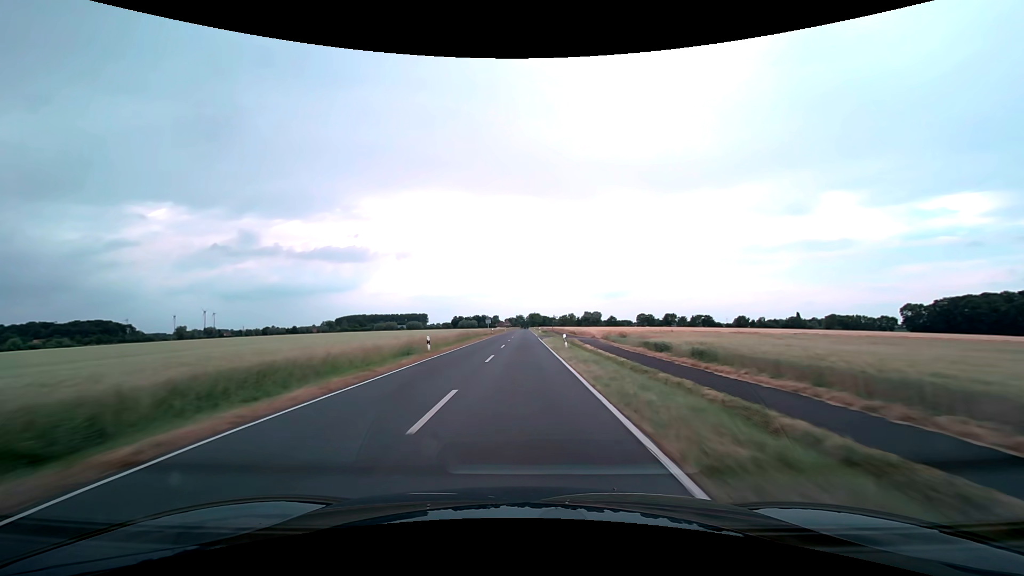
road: secondary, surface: asphalt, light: Day
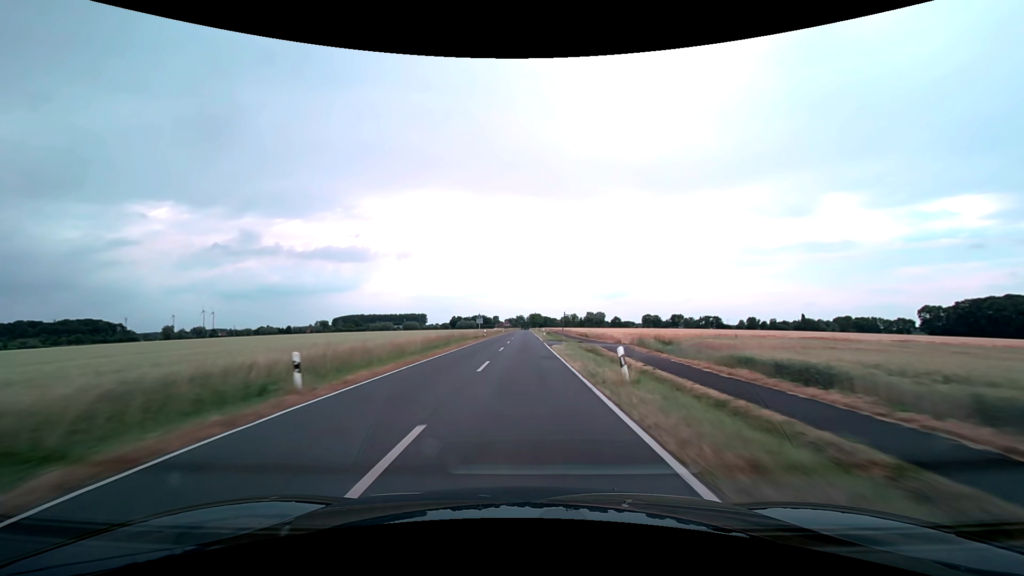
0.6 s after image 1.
(0.0, +15.8) m; 0°
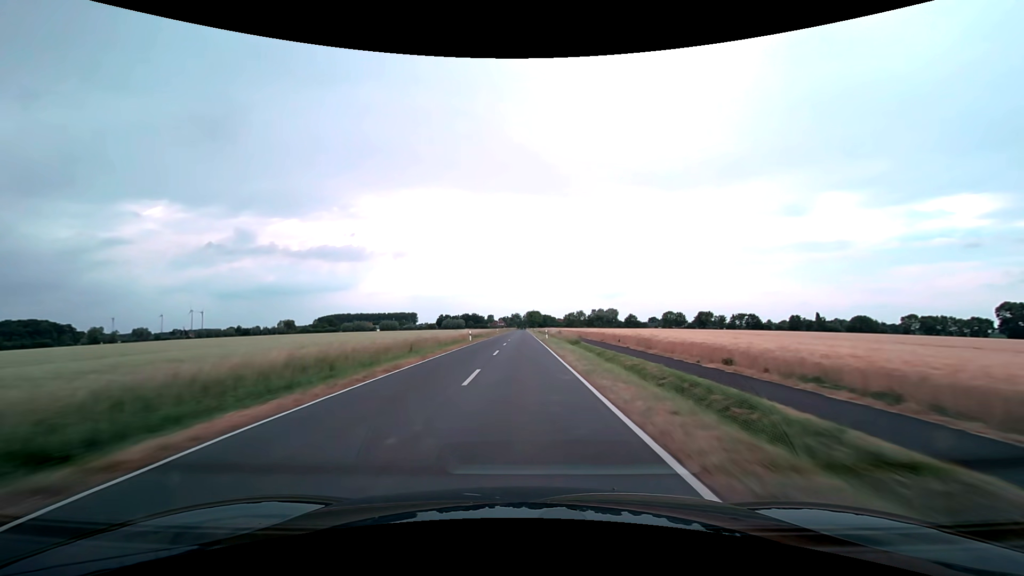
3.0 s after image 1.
(+0.2, +63.2) m; 0°
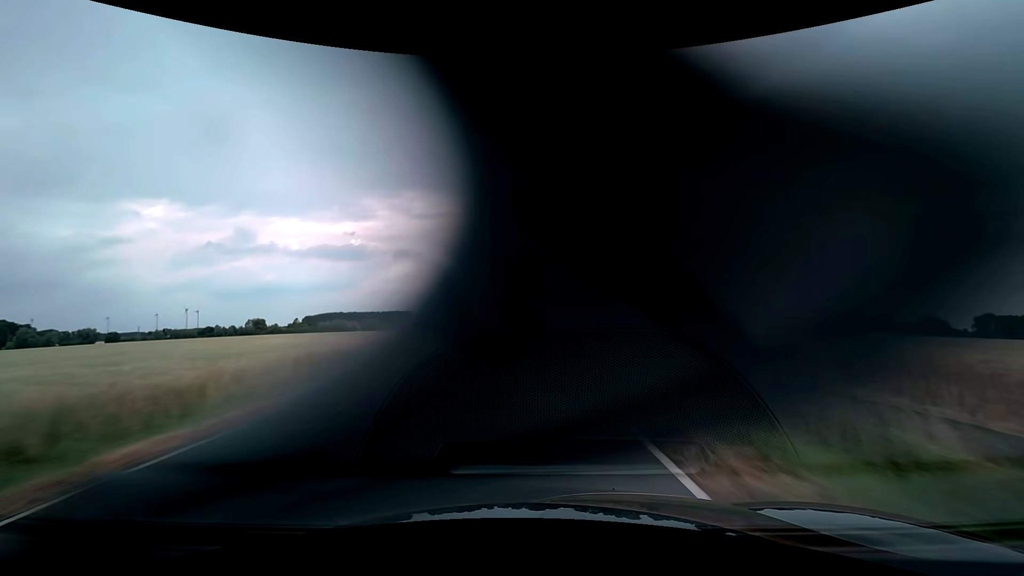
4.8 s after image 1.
(+0.1, +47.4) m; 0°
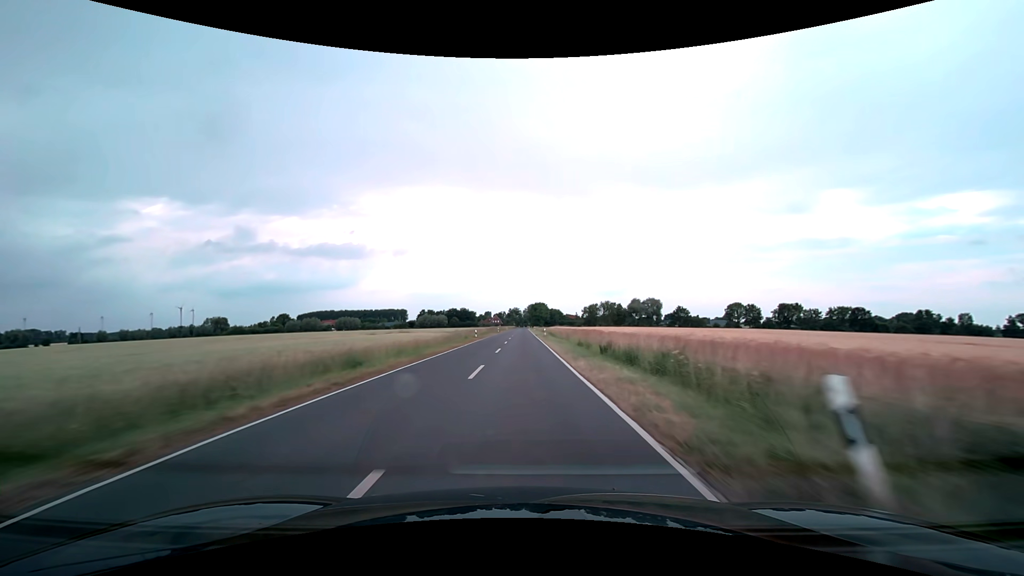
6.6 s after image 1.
(-0.1, +47.4) m; 0°
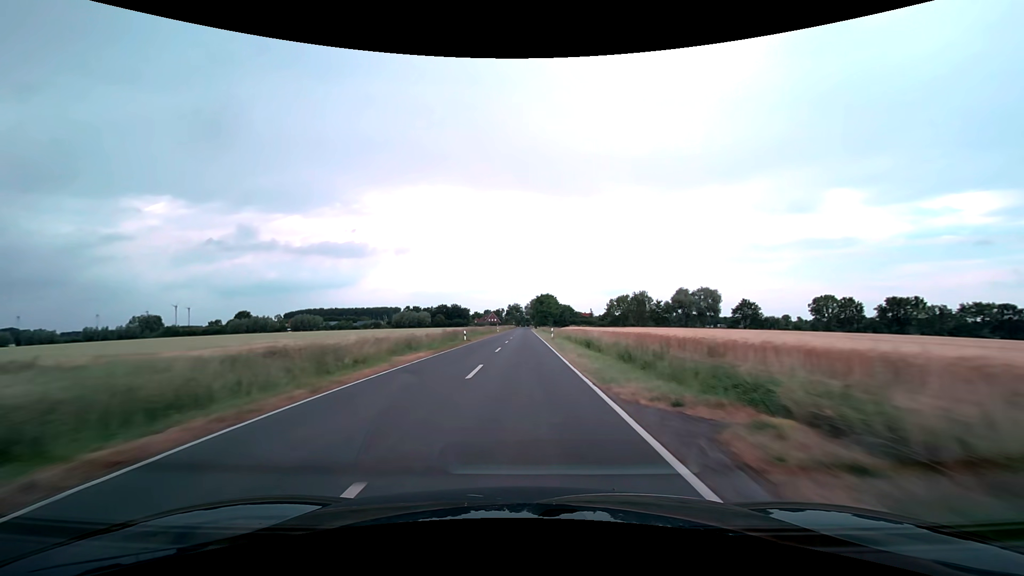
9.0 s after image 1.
(0.0, +60.2) m; 0°
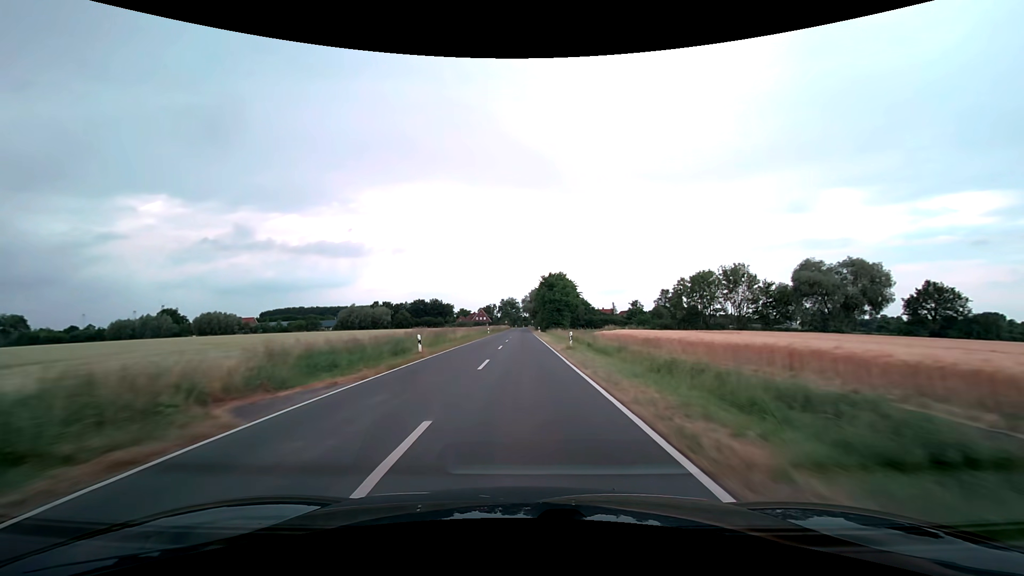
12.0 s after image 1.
(+0.2, +69.1) m; 0°
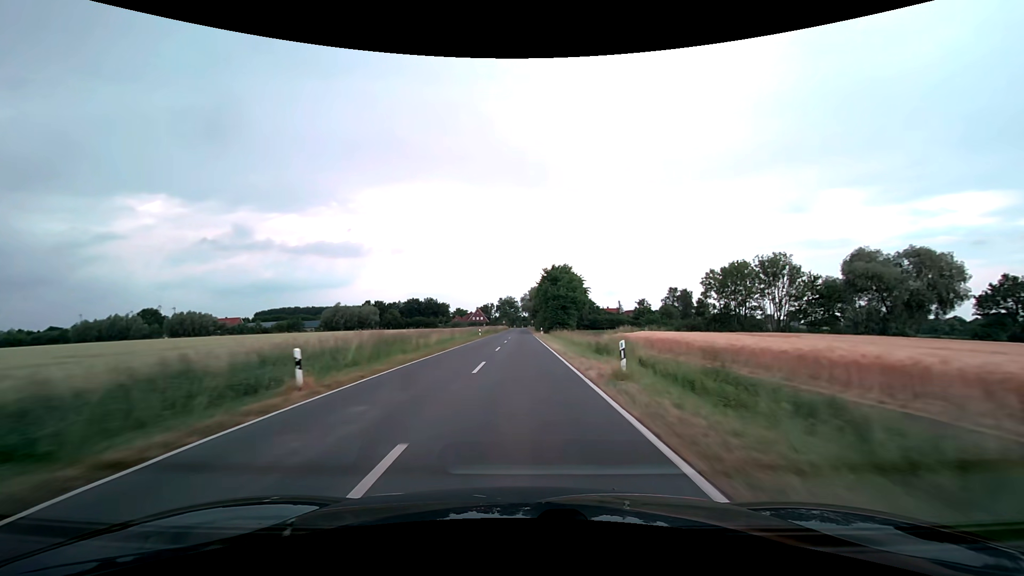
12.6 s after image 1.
(0.0, +13.2) m; 0°
(0, +10) (0, +20) (0, +30) (0, +40) (0, +50) (0, +60) (0, +70) (0, +80) (0, +90) (0, +100) m
